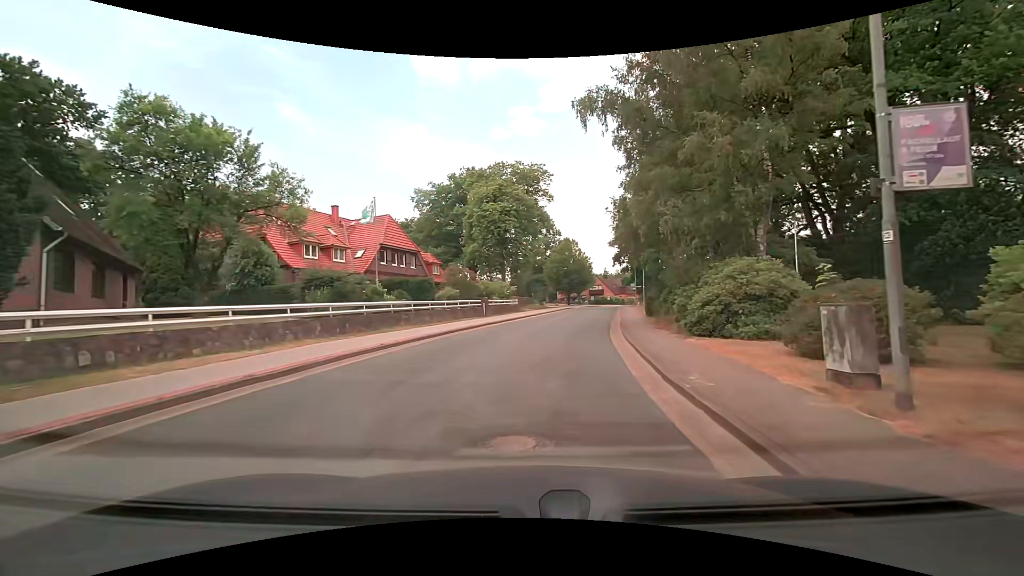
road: residential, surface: asphalt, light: Day
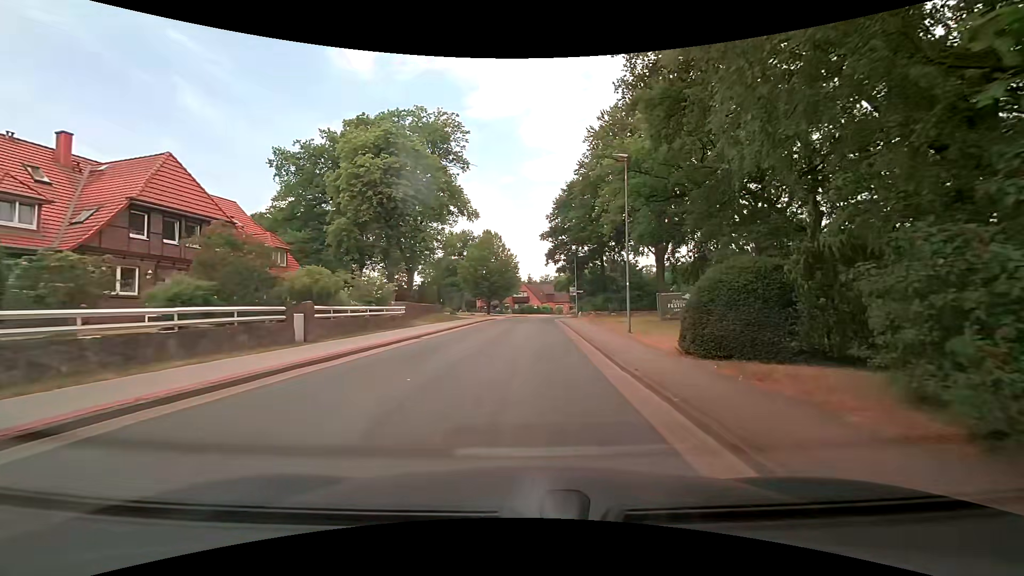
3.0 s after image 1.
(+1.7, +20.3) m; +9°
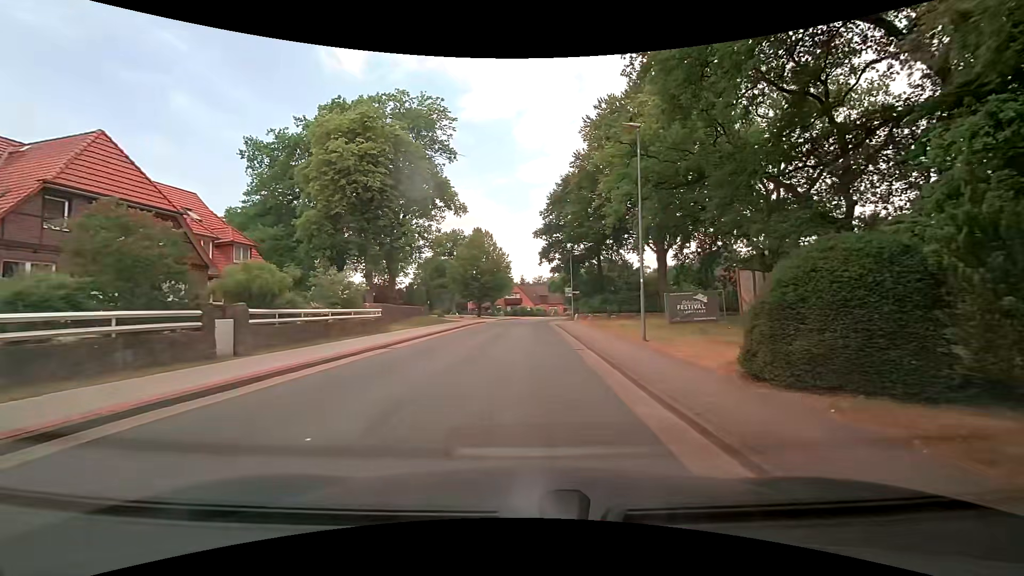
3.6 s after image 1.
(0.0, +3.9) m; +1°
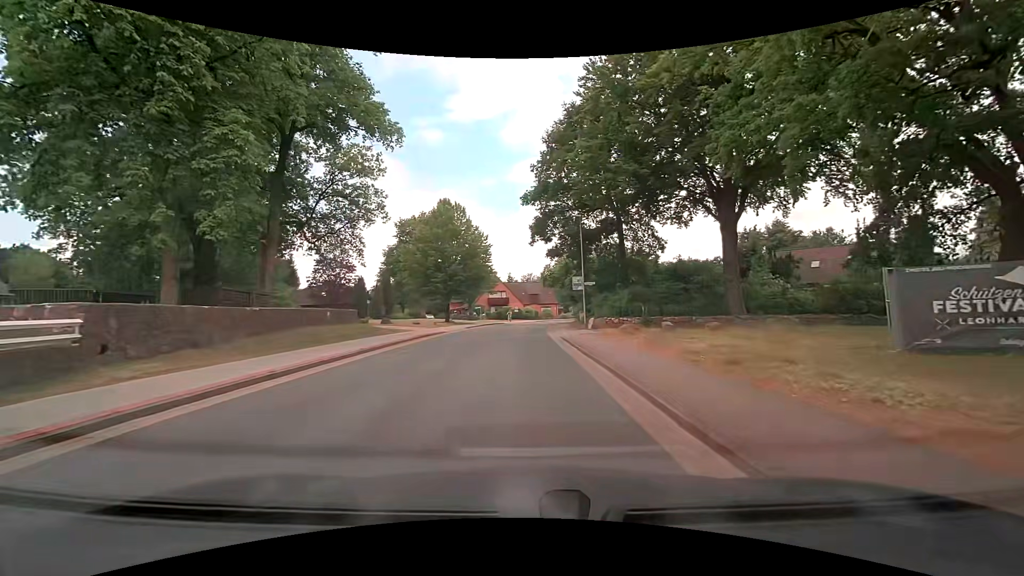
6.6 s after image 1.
(+0.3, +20.3) m; +2°
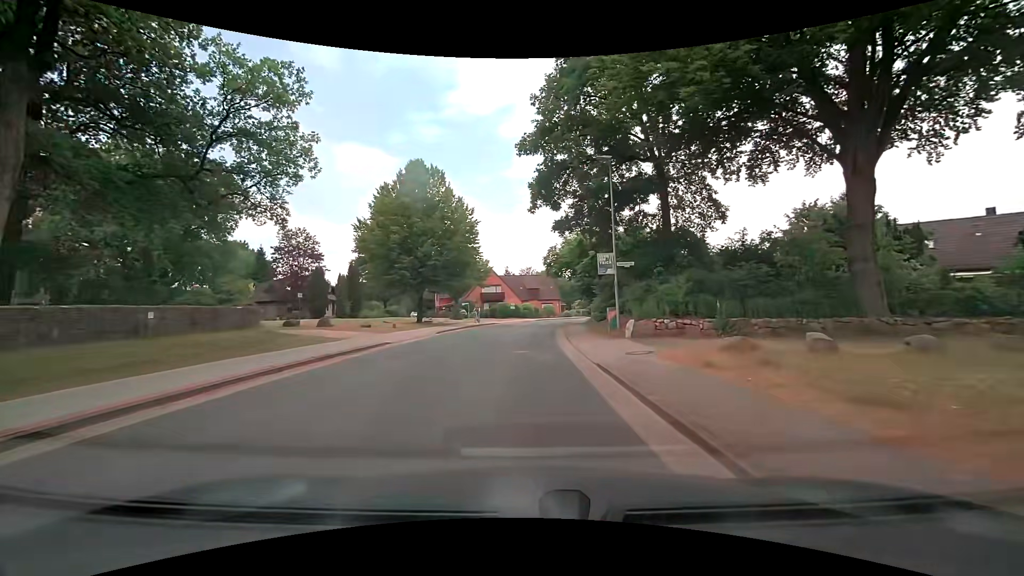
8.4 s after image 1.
(-0.1, +12.8) m; -1°
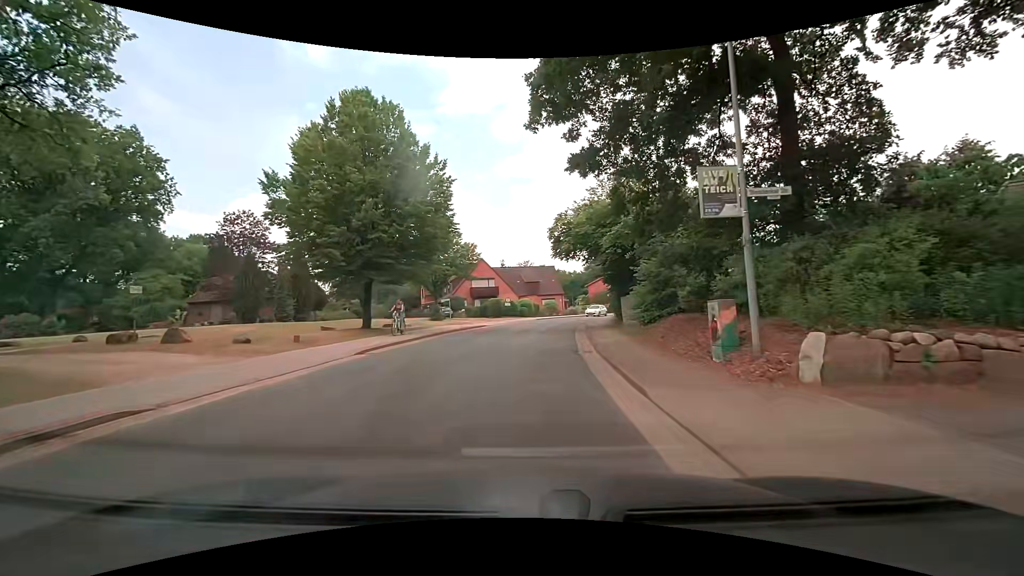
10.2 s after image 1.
(0.0, +12.7) m; +1°
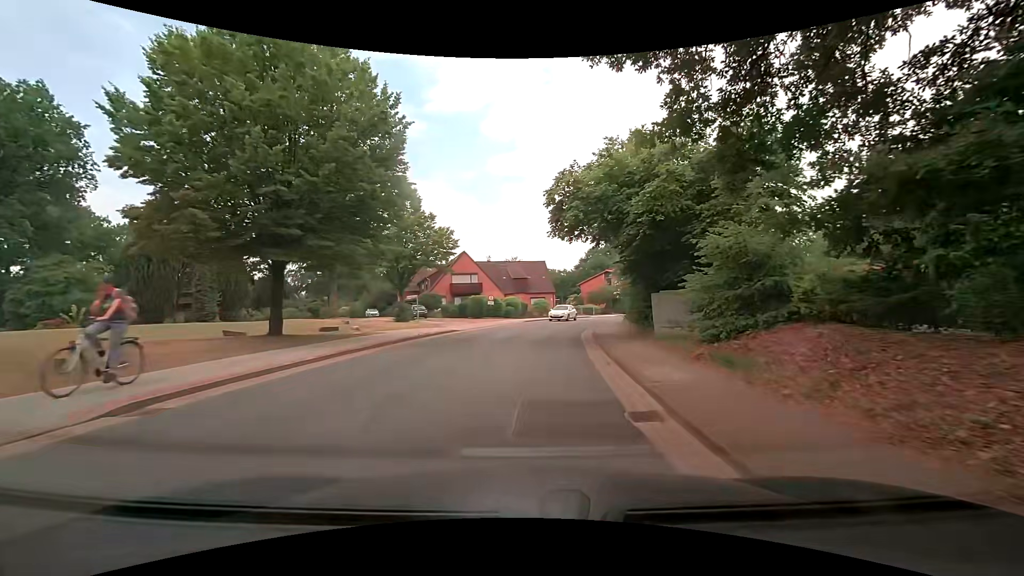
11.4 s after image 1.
(-0.1, +8.4) m; 0°
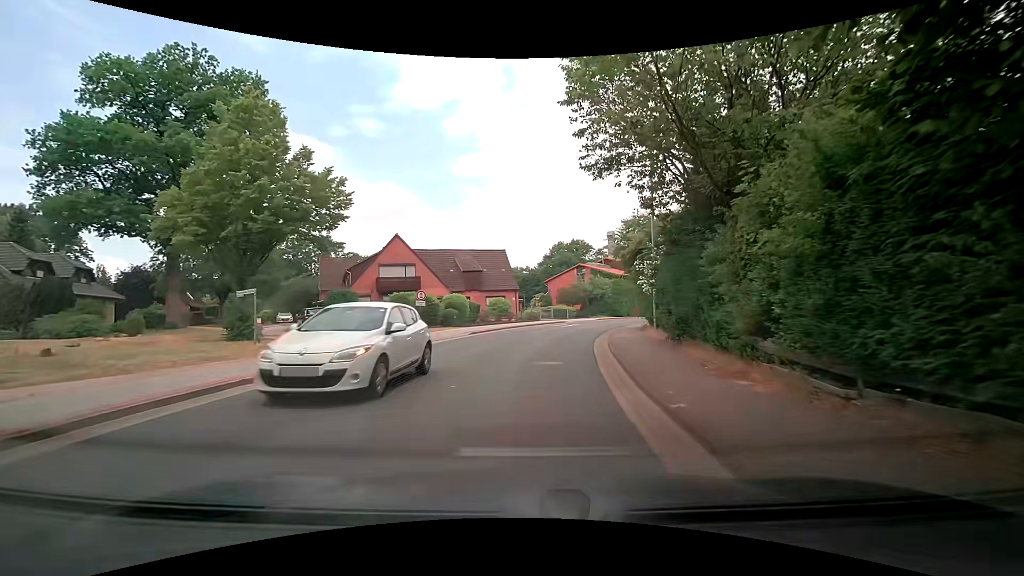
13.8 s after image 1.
(+0.6, +16.5) m; +4°
(0, +10) (+1, +20) (+3, +30) (+6, +39) (+10, +49) (+14, +58) (+18, +67) (+23, +75) (+30, +83) (+37, +90) m
